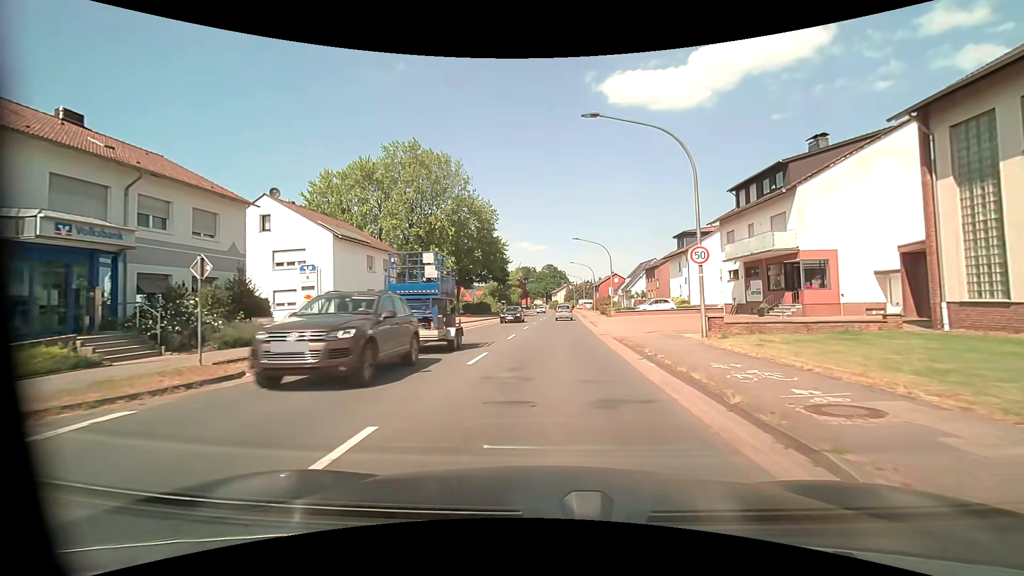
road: secondary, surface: asphalt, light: Day
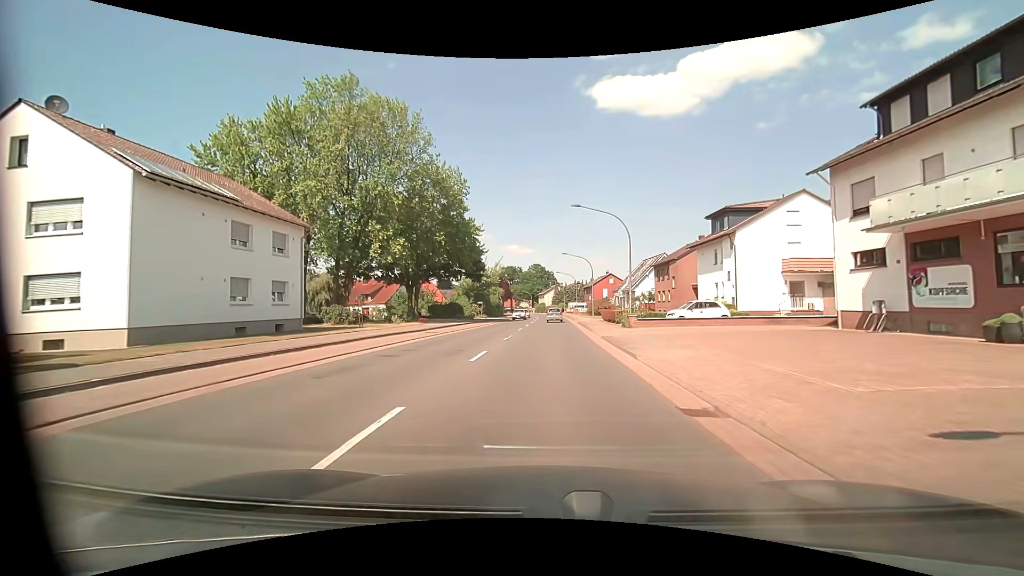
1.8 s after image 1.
(+0.3, +17.1) m; +1°
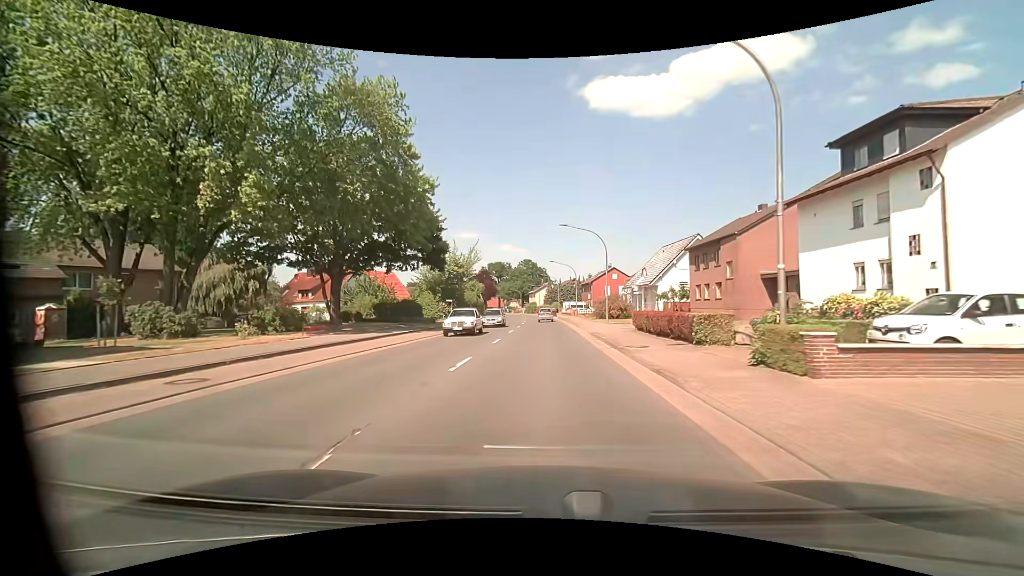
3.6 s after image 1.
(+0.3, +20.6) m; +1°
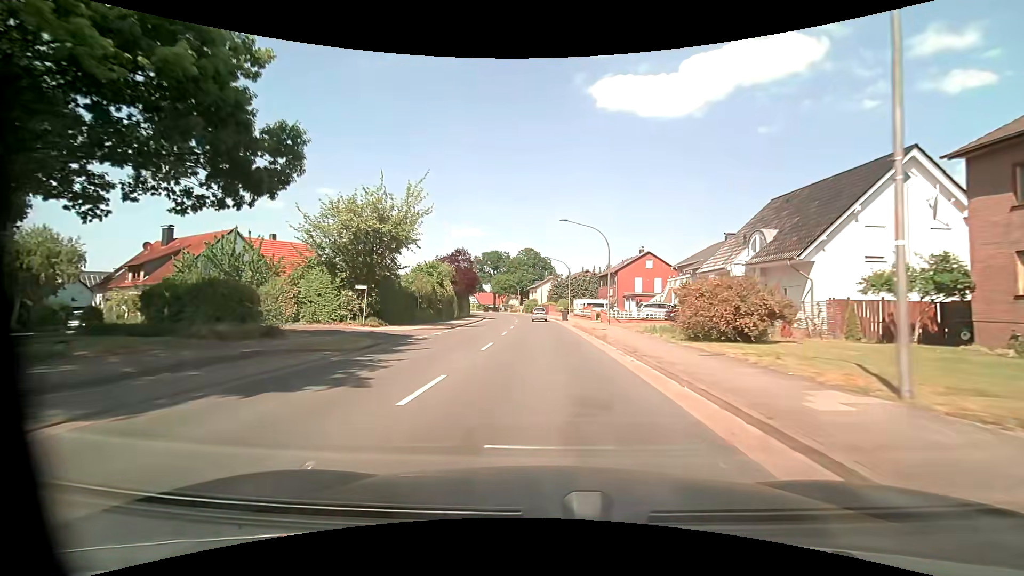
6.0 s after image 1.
(-0.1, +31.4) m; -1°
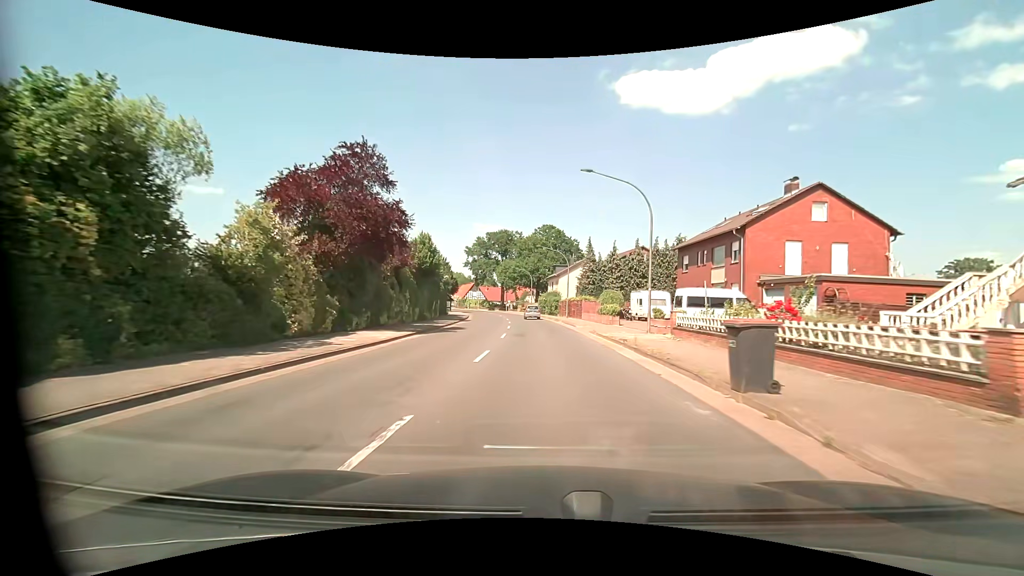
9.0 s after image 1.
(-0.6, +40.6) m; -2°
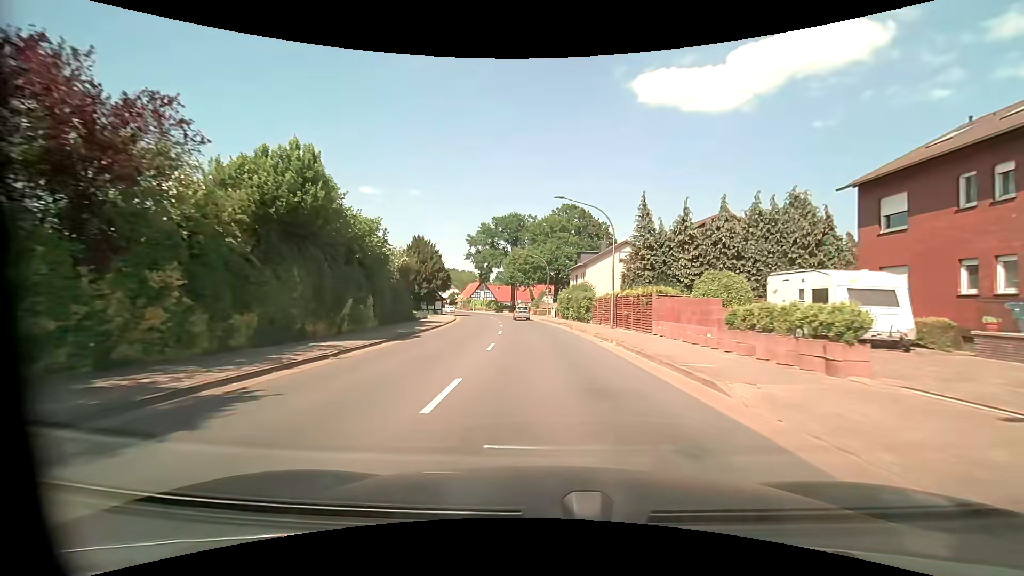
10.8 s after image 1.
(-0.4, +24.0) m; -2°
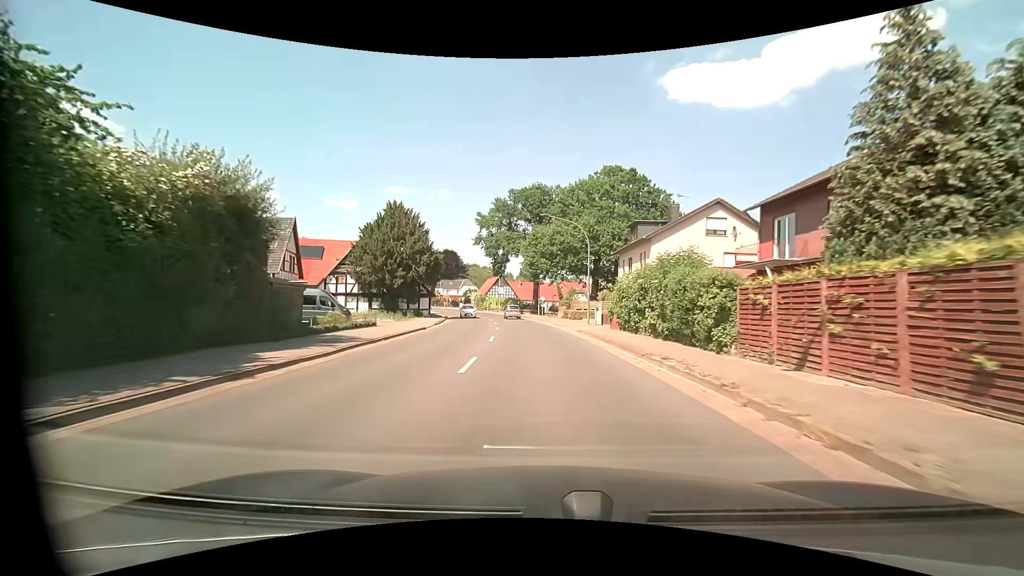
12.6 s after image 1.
(-0.7, +23.8) m; -3°
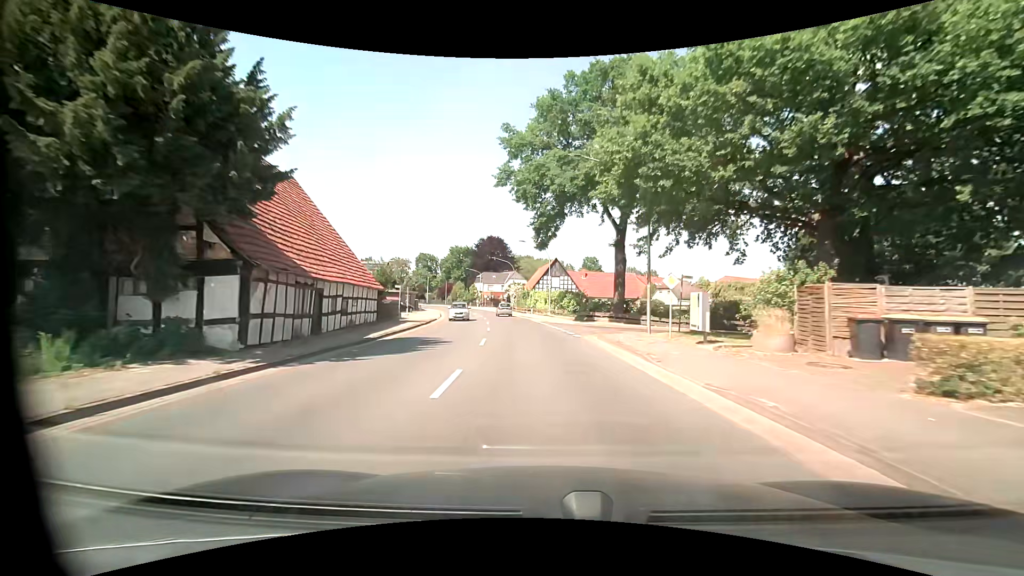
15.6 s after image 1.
(-2.3, +39.4) m; -7°
(0, +10) (-1, +20) (-2, +30) (-3, +40) (-4, +50) (-6, +60) (-8, +69) (-11, +79) (-13, +89) (-17, +98) m
